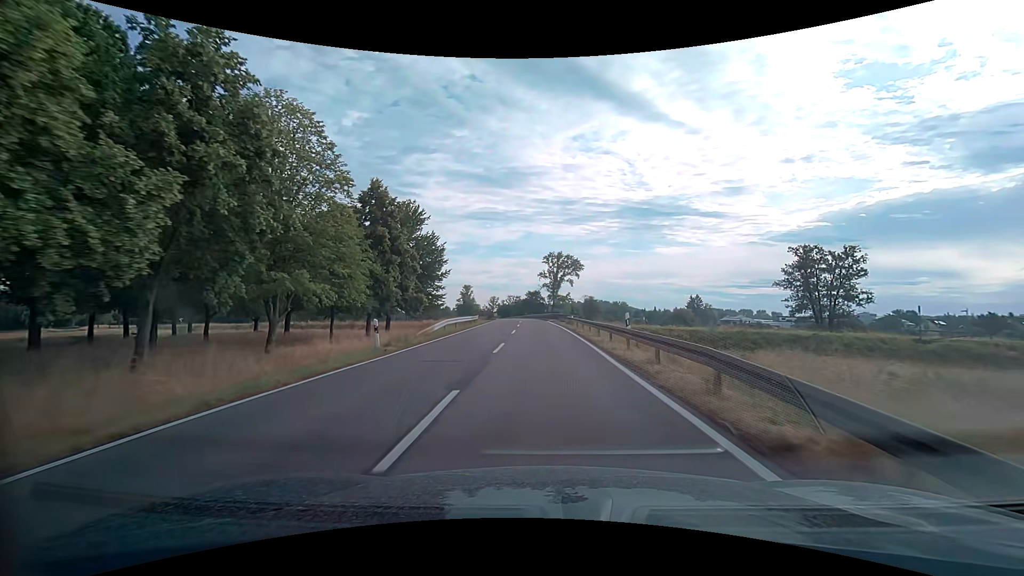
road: secondary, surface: asphalt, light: Day
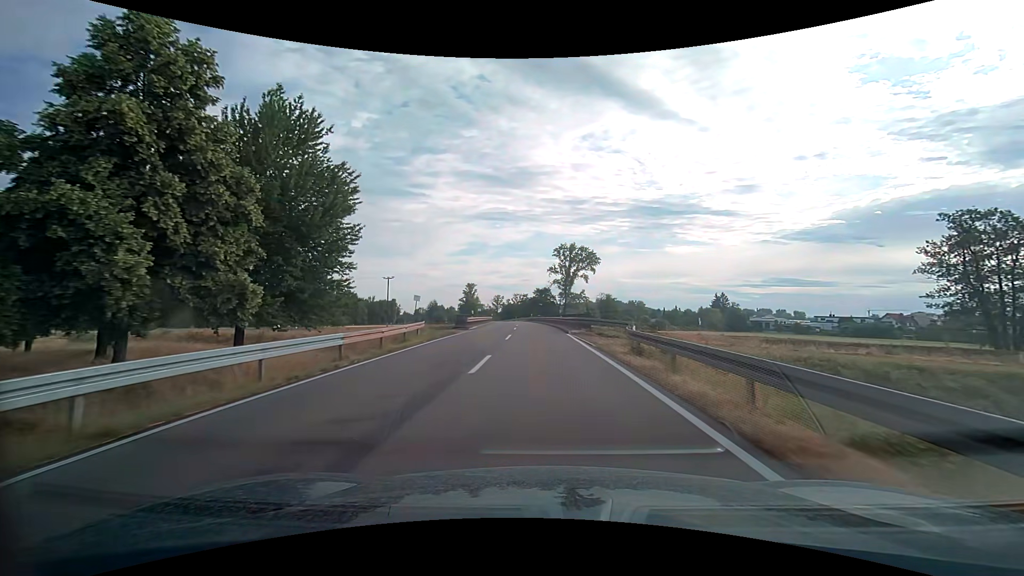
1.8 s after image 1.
(-0.4, +29.1) m; -1°
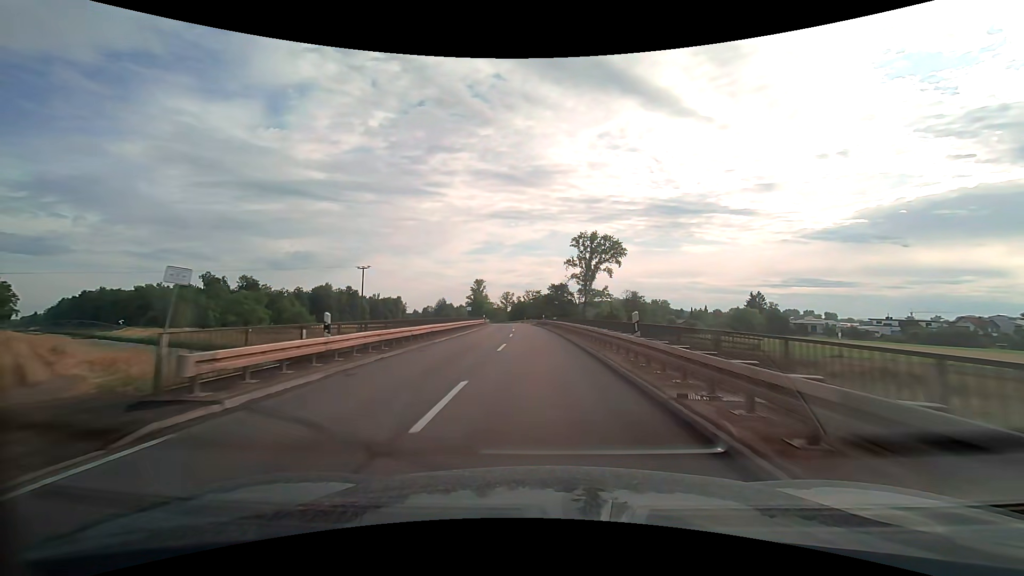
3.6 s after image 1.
(-0.4, +28.7) m; -2°
(0, +10) (0, +20) (0, +30) (-1, +40) (-1, +50) (-2, +60) (-3, +70) (-4, +80) (-5, +90) (-6, +100) m
